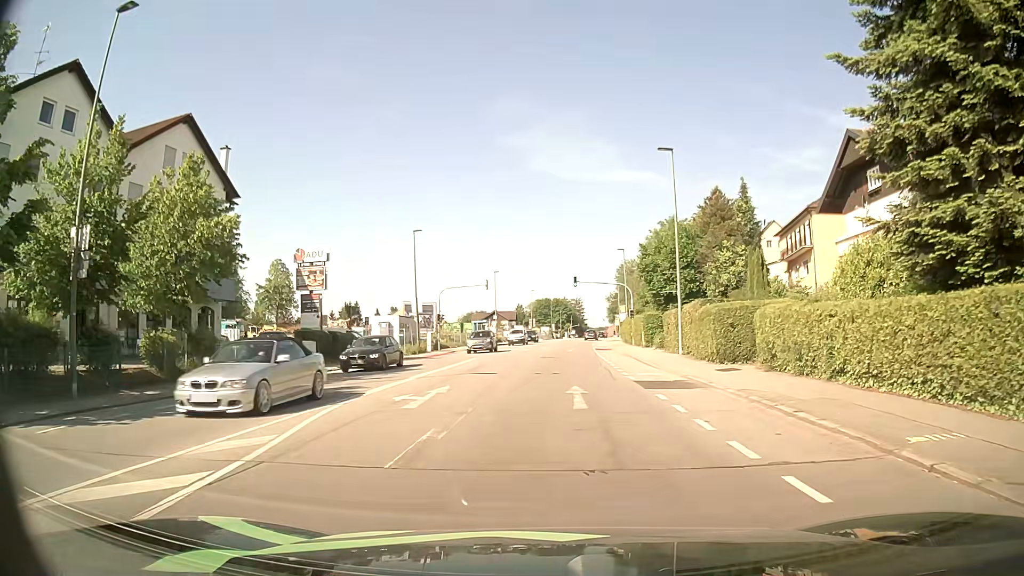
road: tertiary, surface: asphalt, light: Day
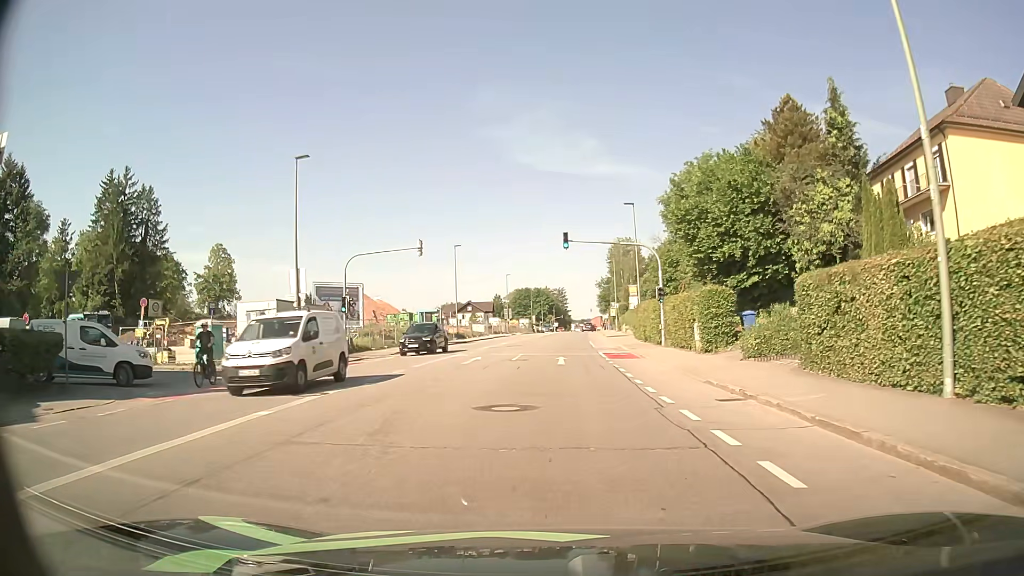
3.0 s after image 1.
(+0.2, +24.1) m; +1°
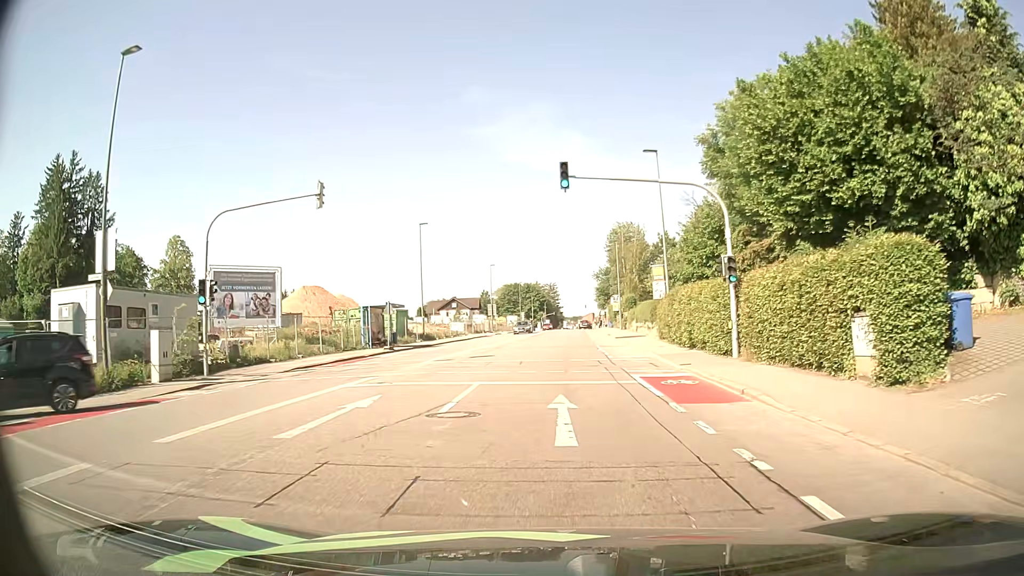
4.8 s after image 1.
(+0.1, +15.5) m; +1°
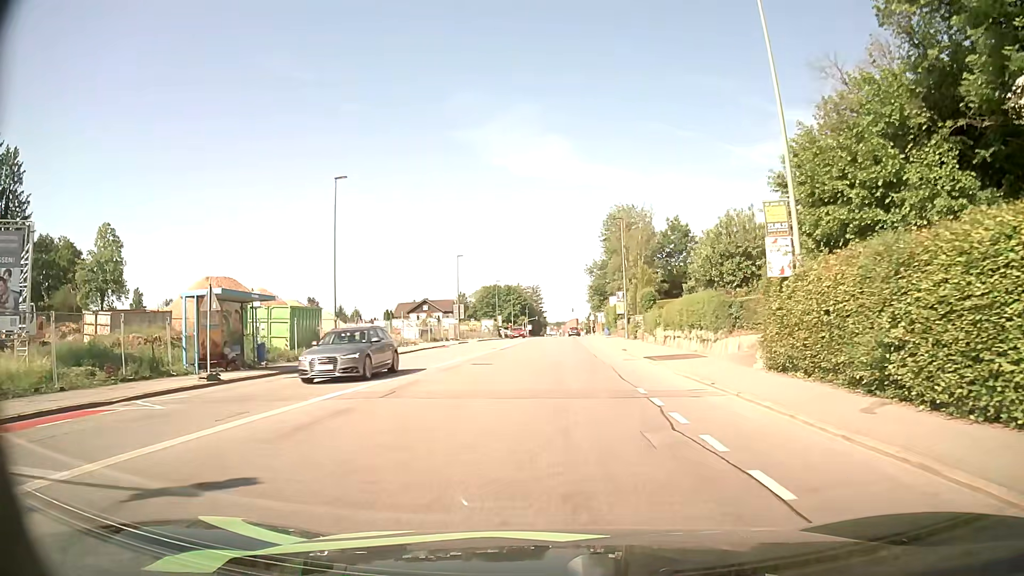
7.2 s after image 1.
(+0.2, +20.7) m; +2°
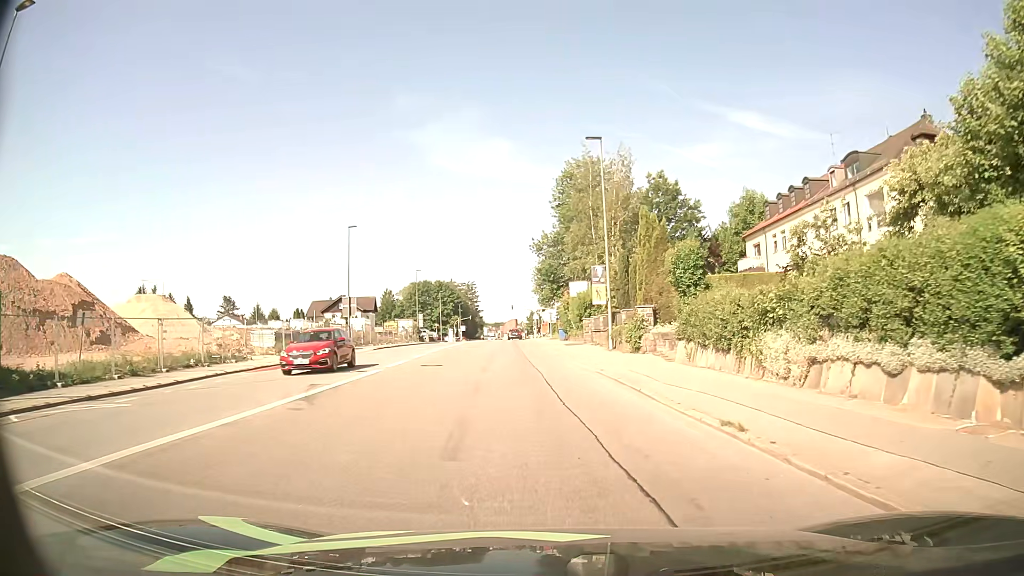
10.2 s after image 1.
(+0.5, +25.4) m; +5°
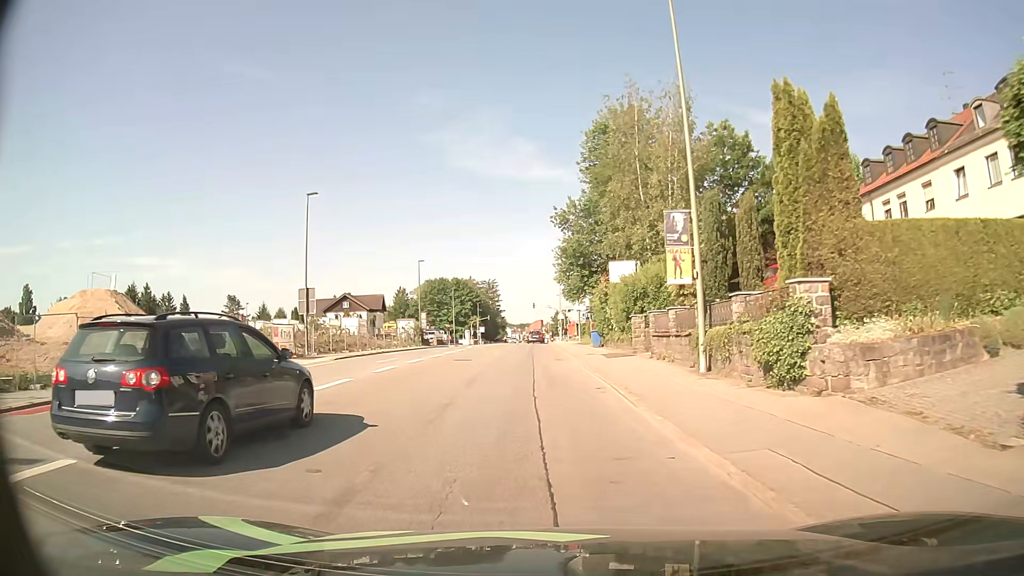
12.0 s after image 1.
(-0.2, +15.5) m; -2°
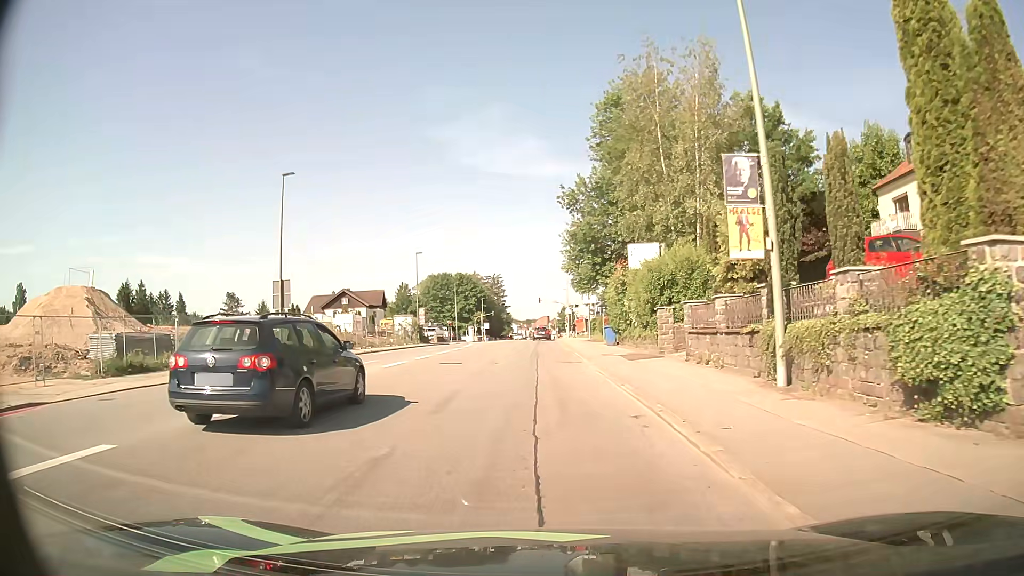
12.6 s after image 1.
(0.0, +5.2) m; 0°
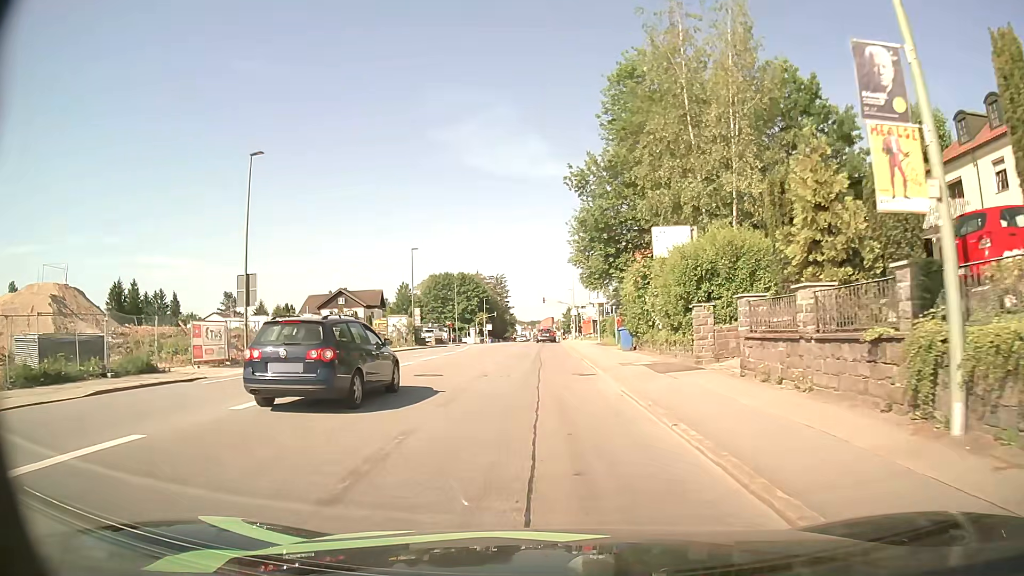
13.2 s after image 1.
(0.0, +5.2) m; -1°
(0, +10) (0, +20) (0, +30) (0, +40) (0, +50) (0, +60) (0, +70) (0, +80) (0, +90) (0, +100) m
